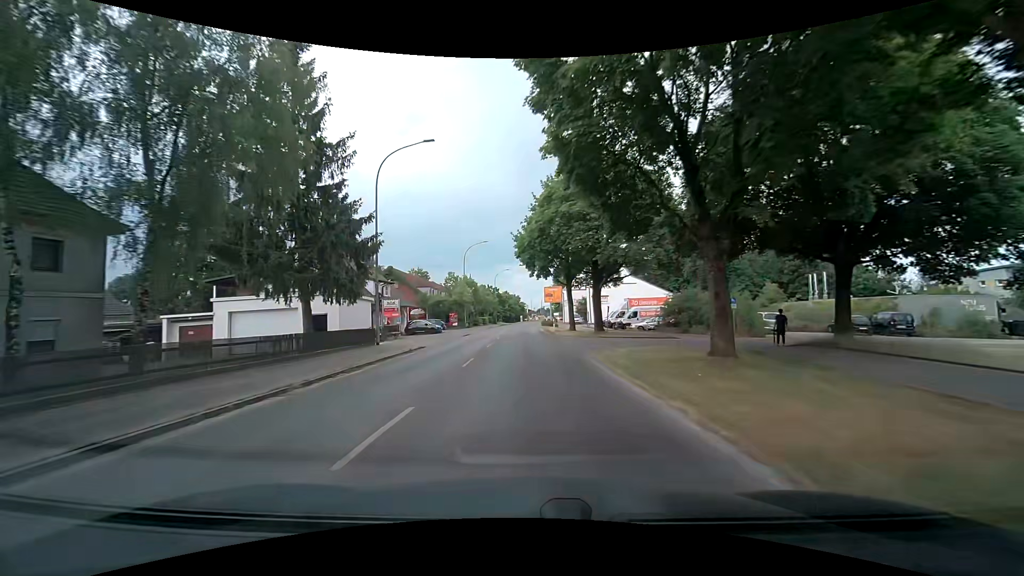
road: tertiary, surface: asphalt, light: Day
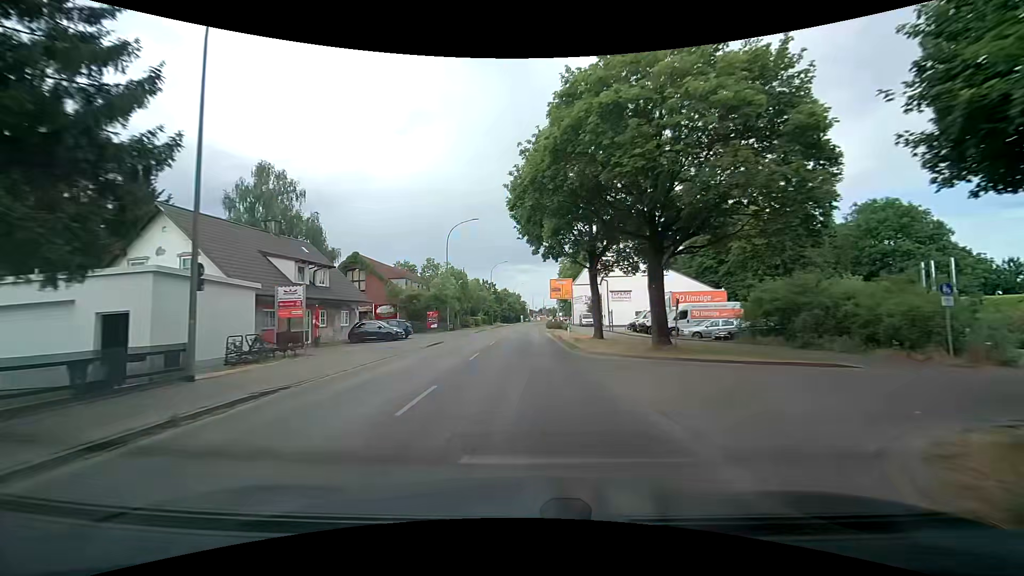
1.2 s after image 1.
(-0.2, +15.8) m; 0°
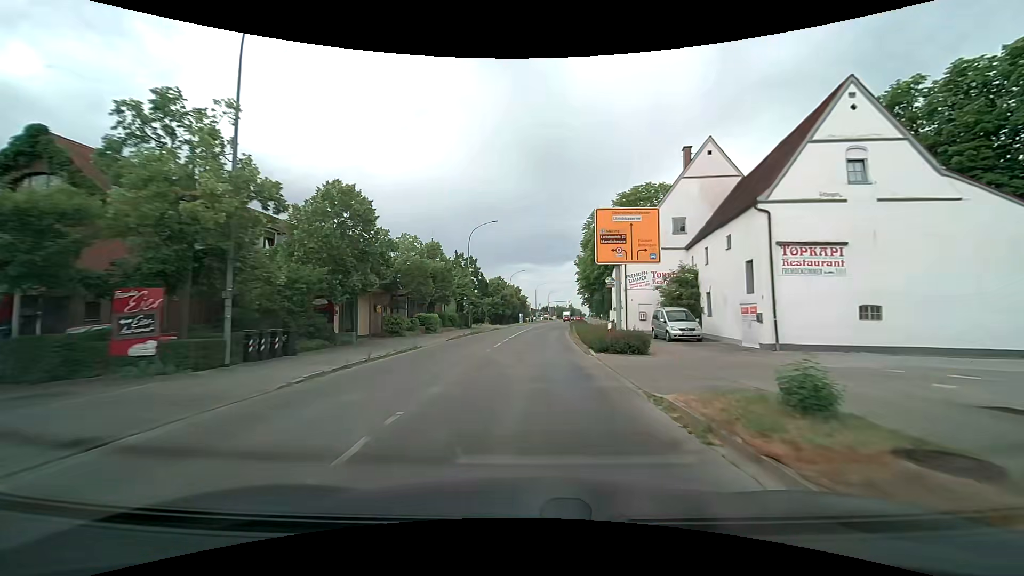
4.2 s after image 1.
(-0.3, +39.3) m; -1°
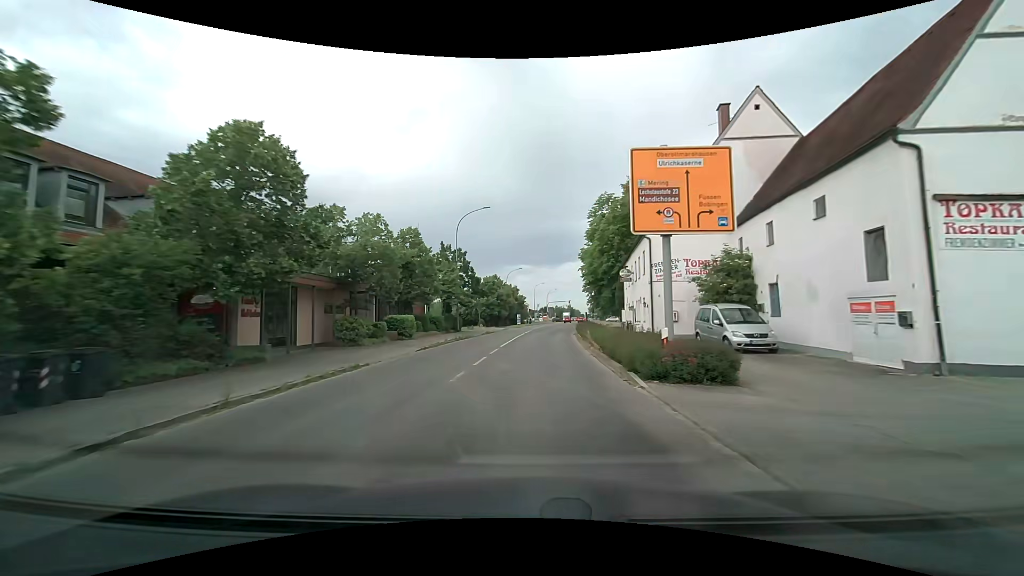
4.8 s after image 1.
(0.0, +7.9) m; 0°
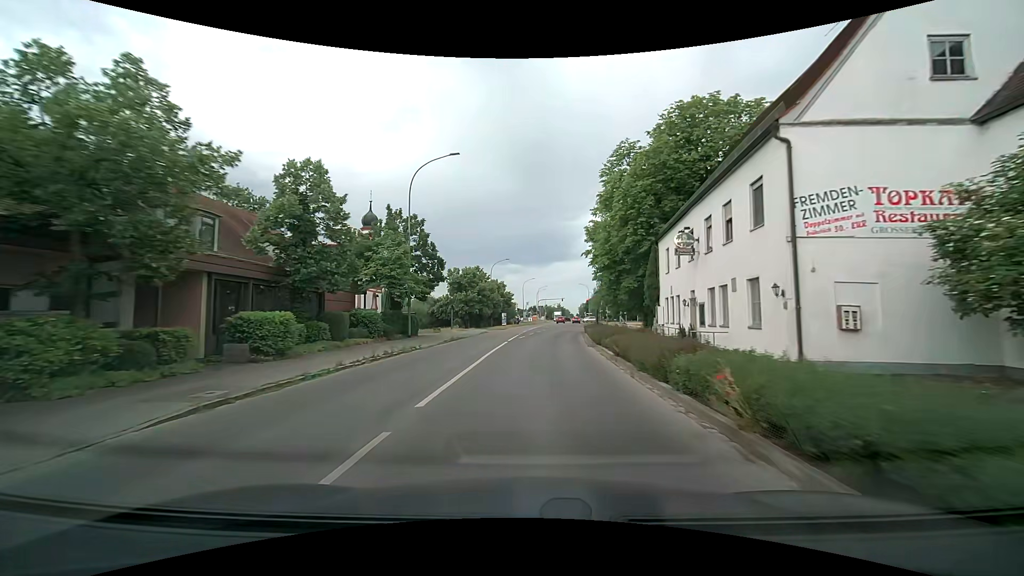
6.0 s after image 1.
(+0.1, +15.7) m; +1°
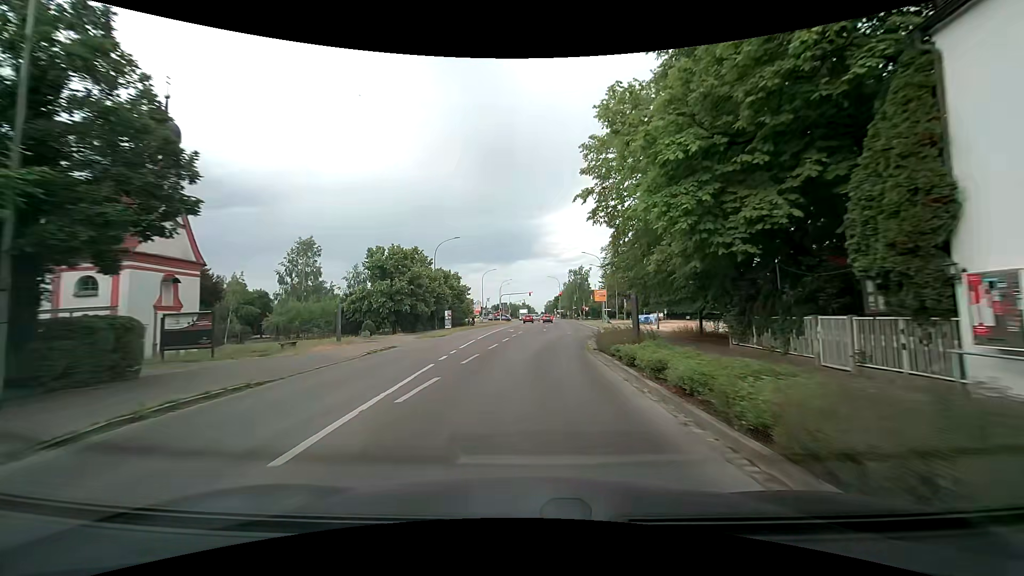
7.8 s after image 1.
(+0.7, +23.2) m; +4°
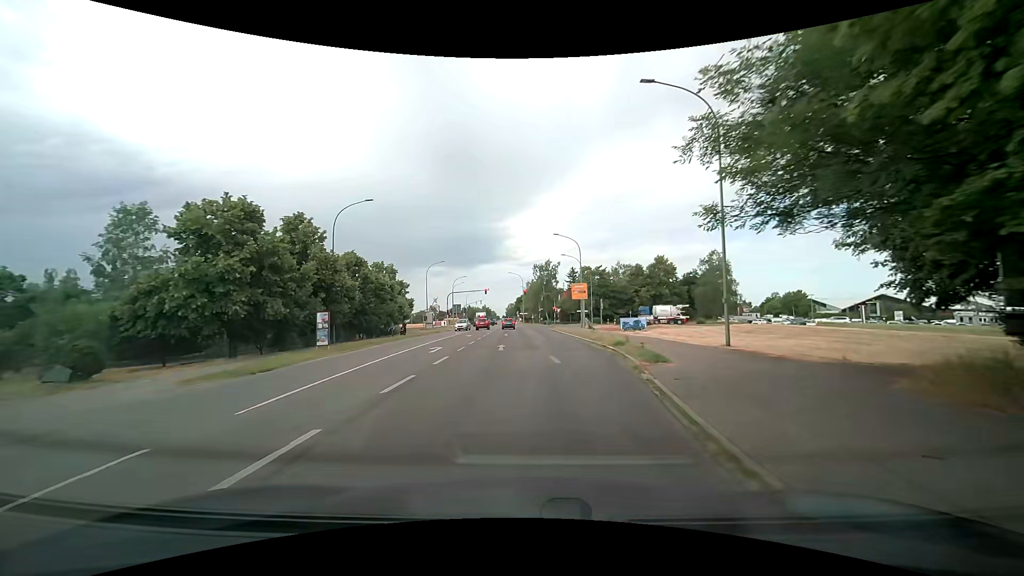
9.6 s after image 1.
(+0.5, +22.4) m; +4°
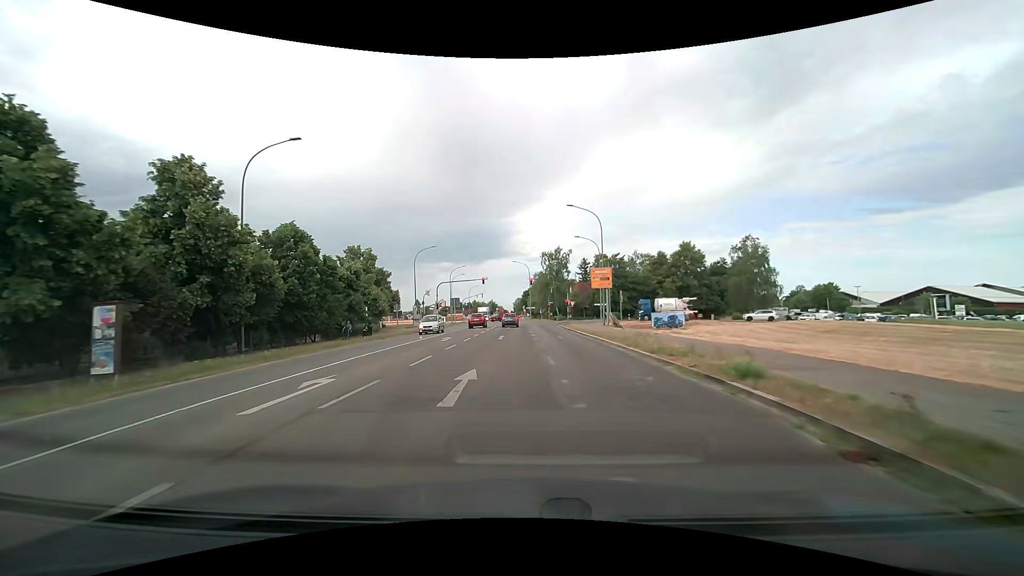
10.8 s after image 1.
(+0.2, +14.1) m; -1°
